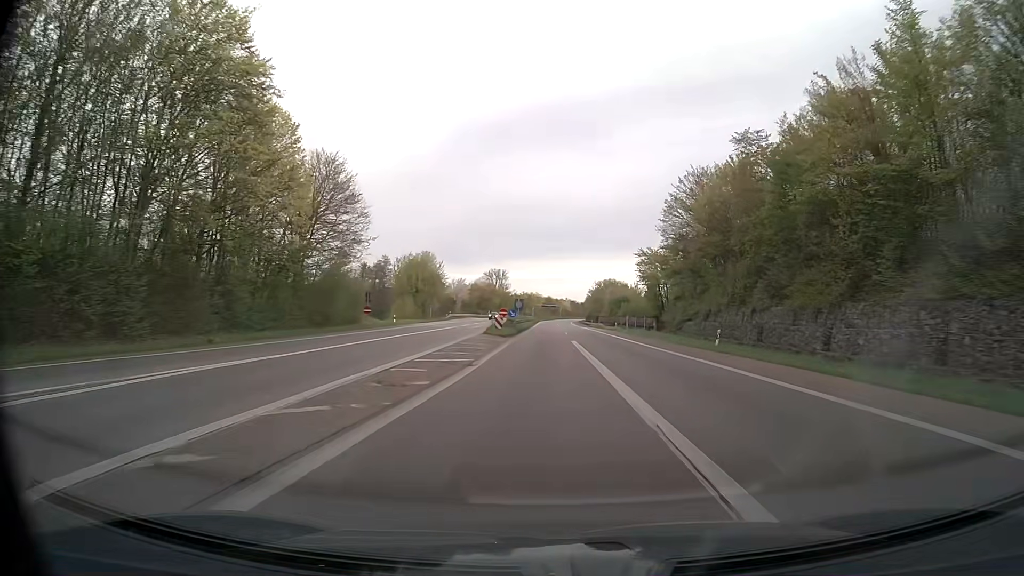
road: trunk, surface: asphalt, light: Day
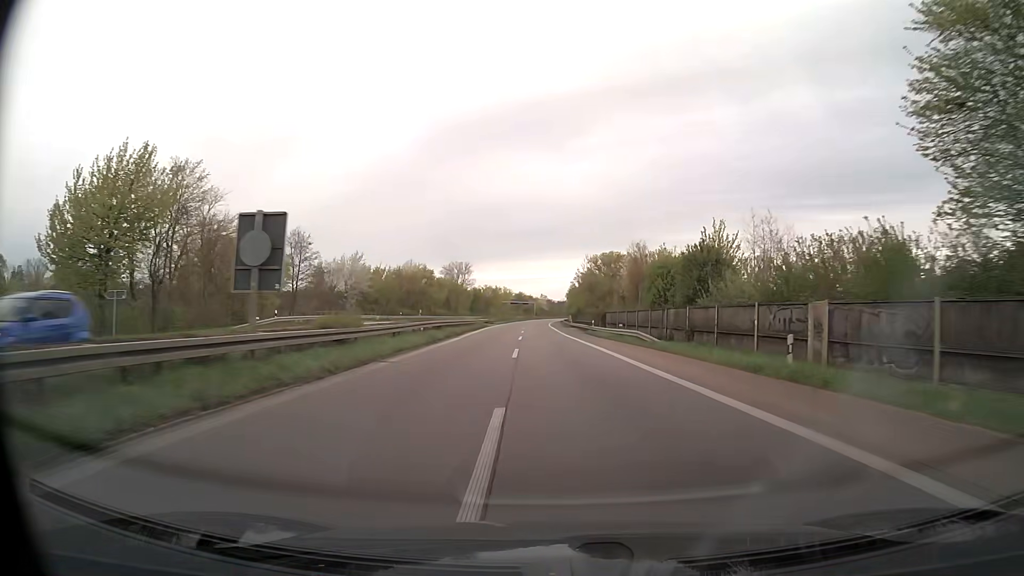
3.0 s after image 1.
(+1.4, +68.4) m; +2°
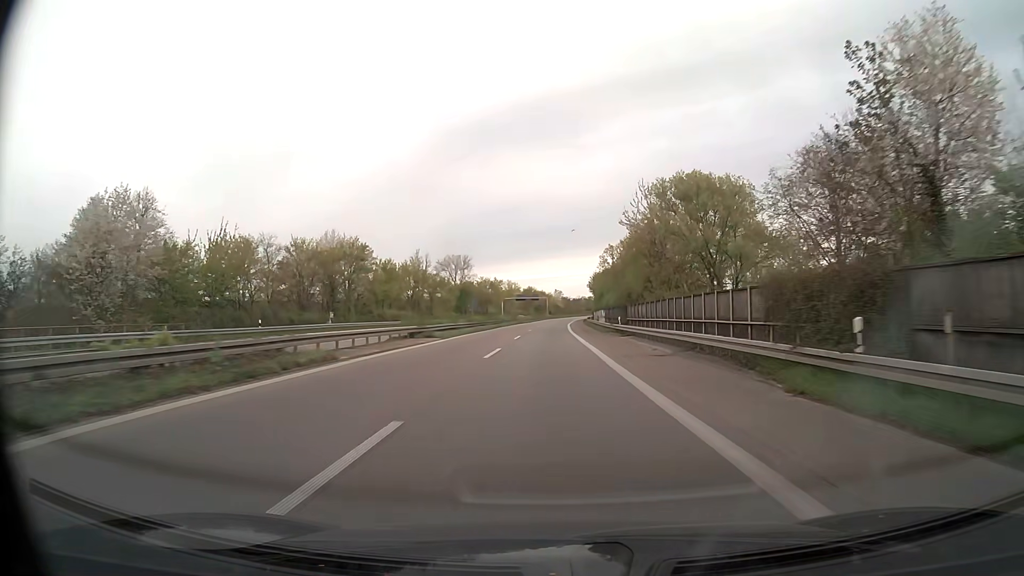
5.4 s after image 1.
(-0.5, +55.8) m; -1°
(0, +10) (0, +20) (0, +30) (0, +40) (0, +50) (0, +60) (0, +70) (0, +80) (+1, +90) (+1, +100) m
